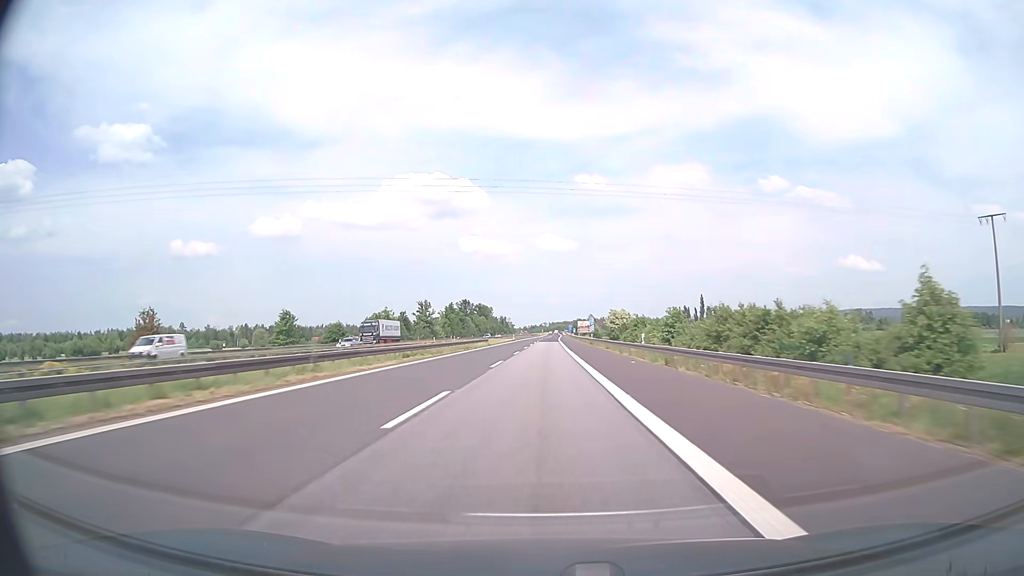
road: motorway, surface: asphalt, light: Day
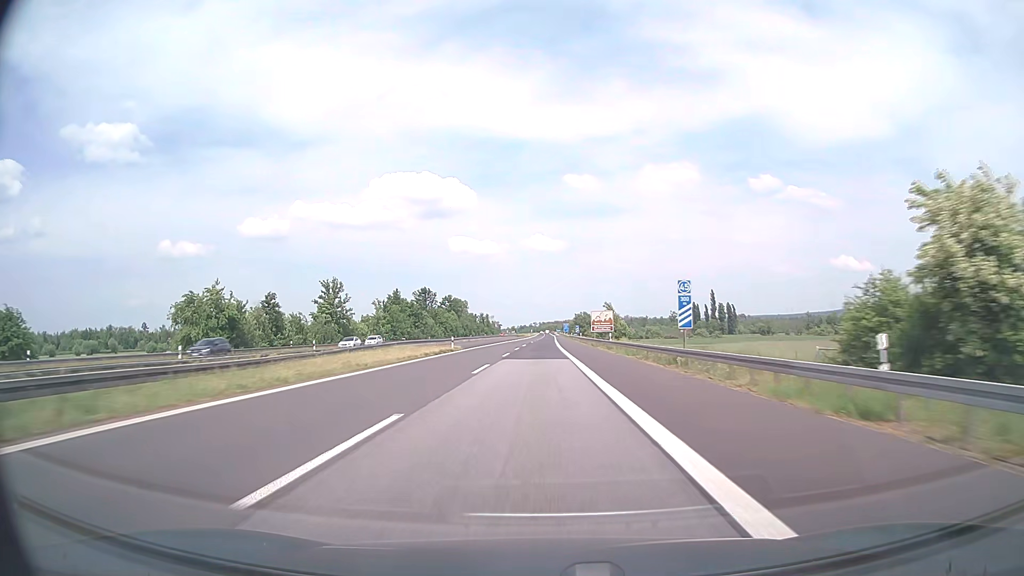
(+0.7, +76.0) m; +1°
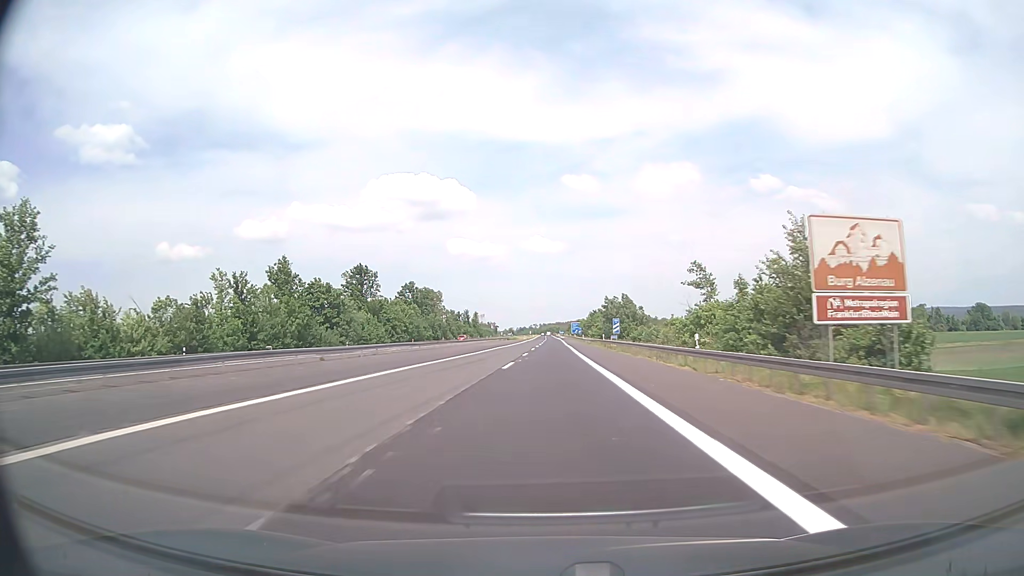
(-0.3, +76.0) m; 0°
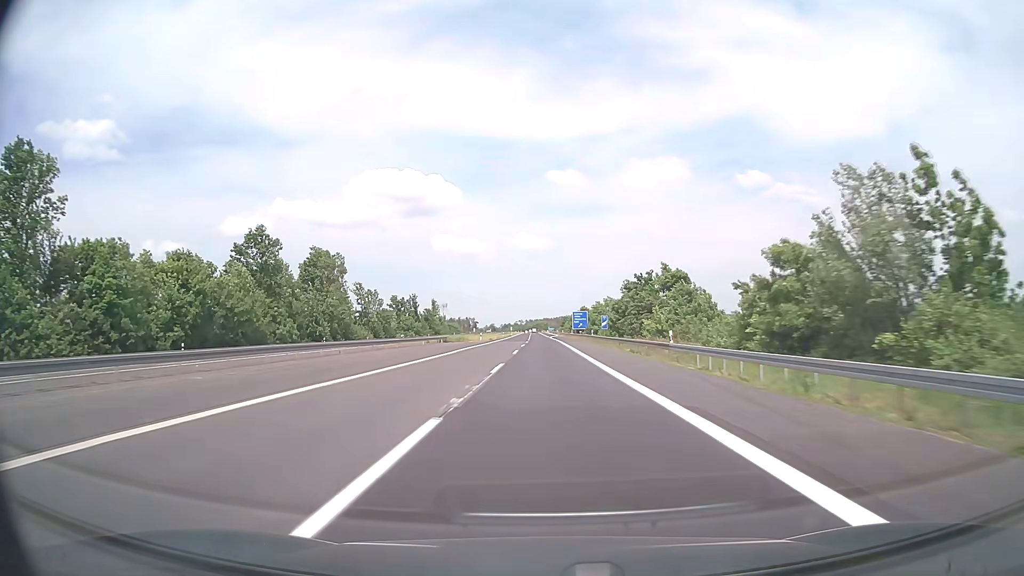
(+0.9, +95.0) m; +1°
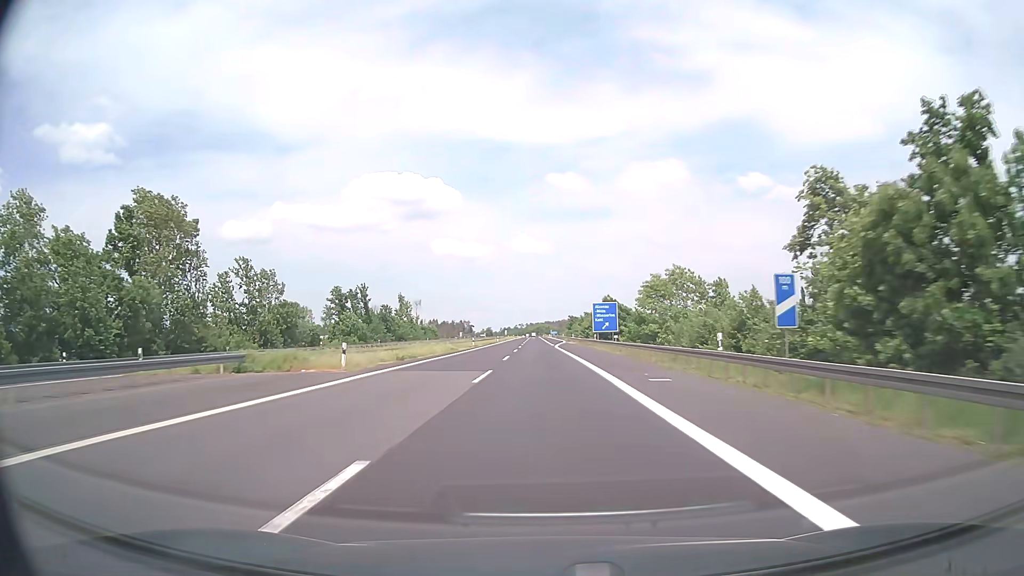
(0.0, +57.0) m; 0°
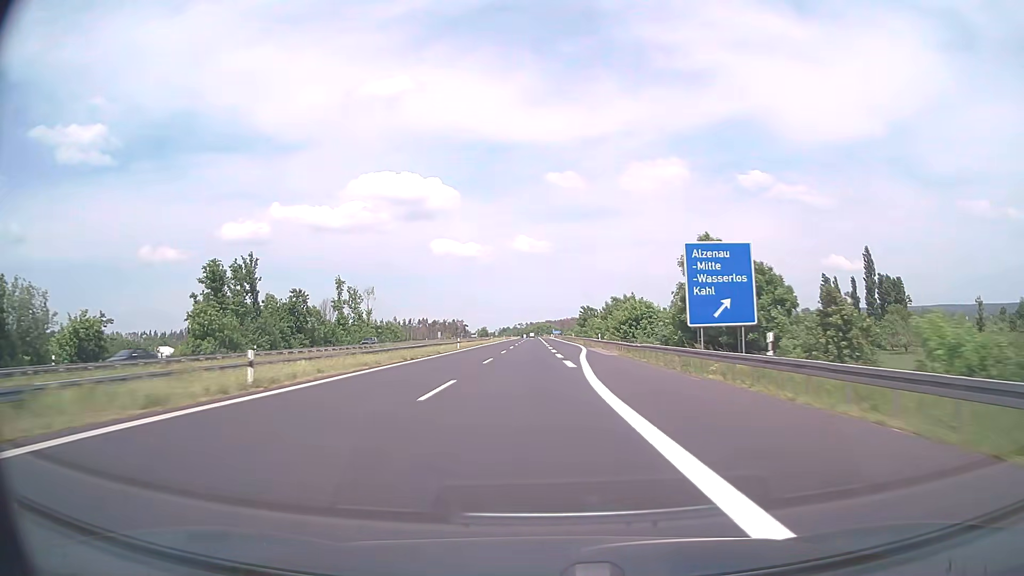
(-0.1, +57.0) m; 0°
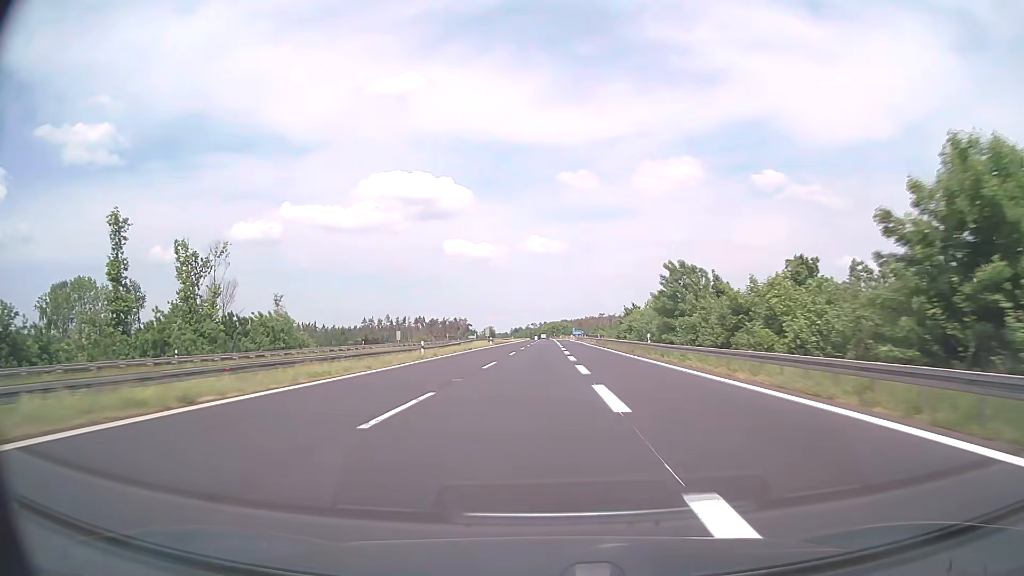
(-0.6, +76.0) m; -1°
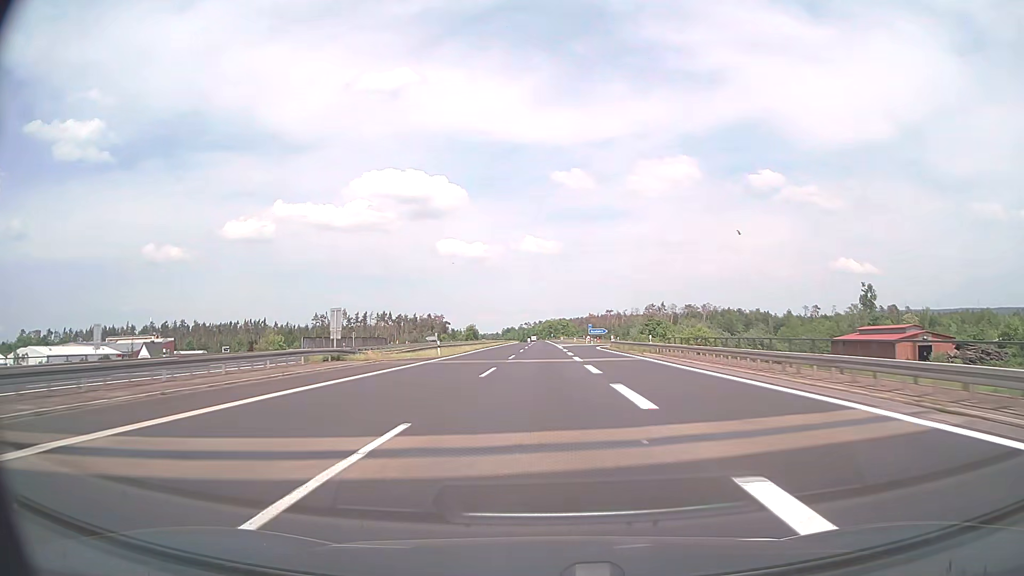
(+0.1, +95.0) m; 0°
(0, +10) (0, +20) (0, +30) (0, +40) (0, +50) (0, +60) (0, +70) (0, +80) (0, +90) (0, +100) m
